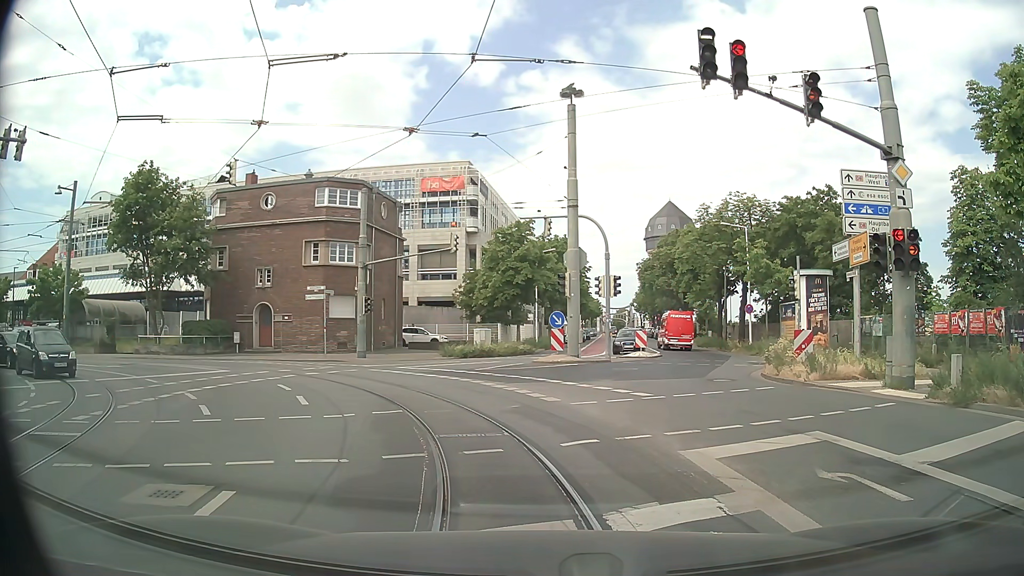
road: secondary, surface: asphalt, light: Day
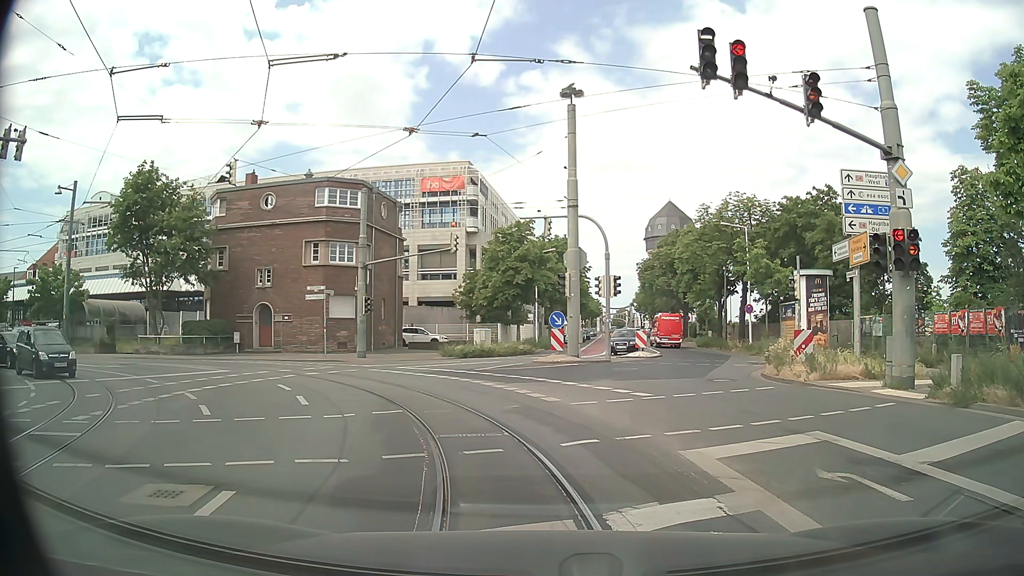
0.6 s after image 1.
(0.0, 0.0) m; 0°
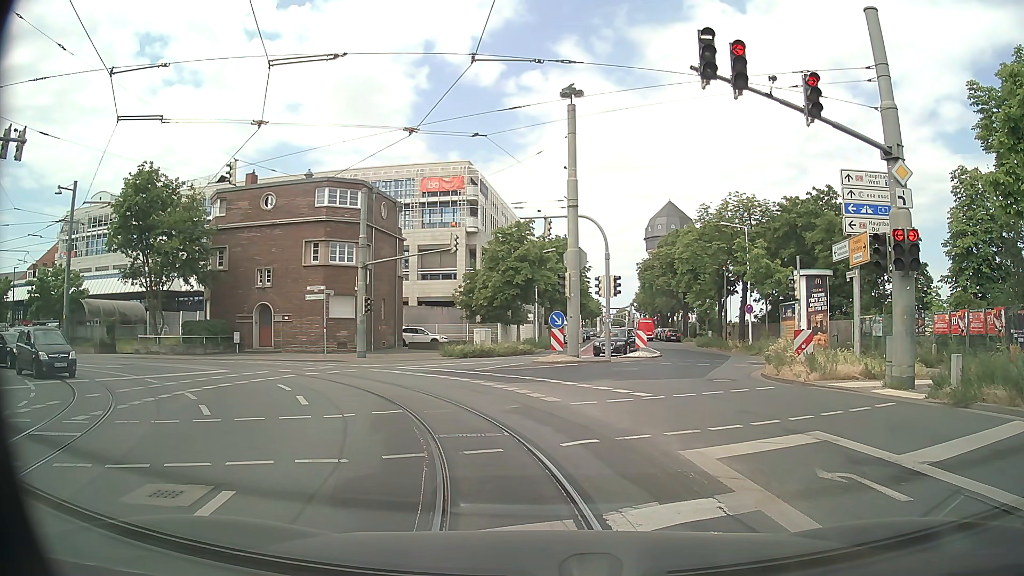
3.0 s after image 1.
(0.0, 0.0) m; 0°
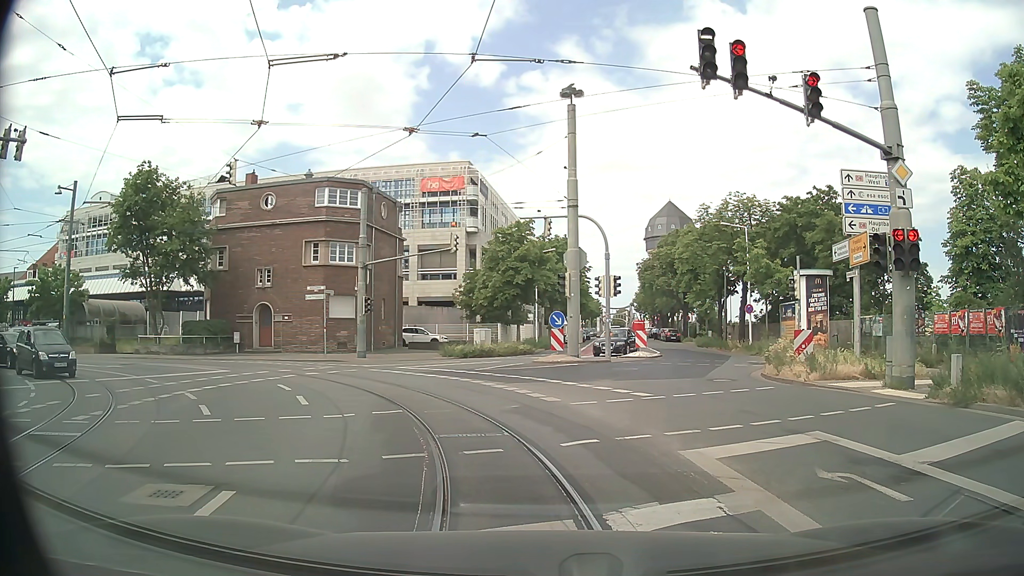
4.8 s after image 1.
(0.0, 0.0) m; 0°
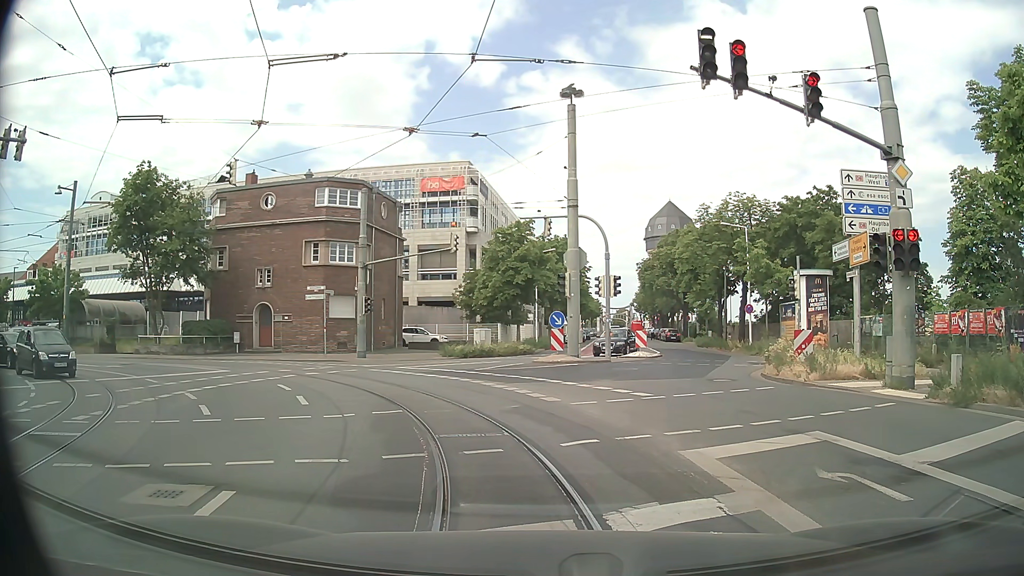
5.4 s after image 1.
(0.0, 0.0) m; 0°
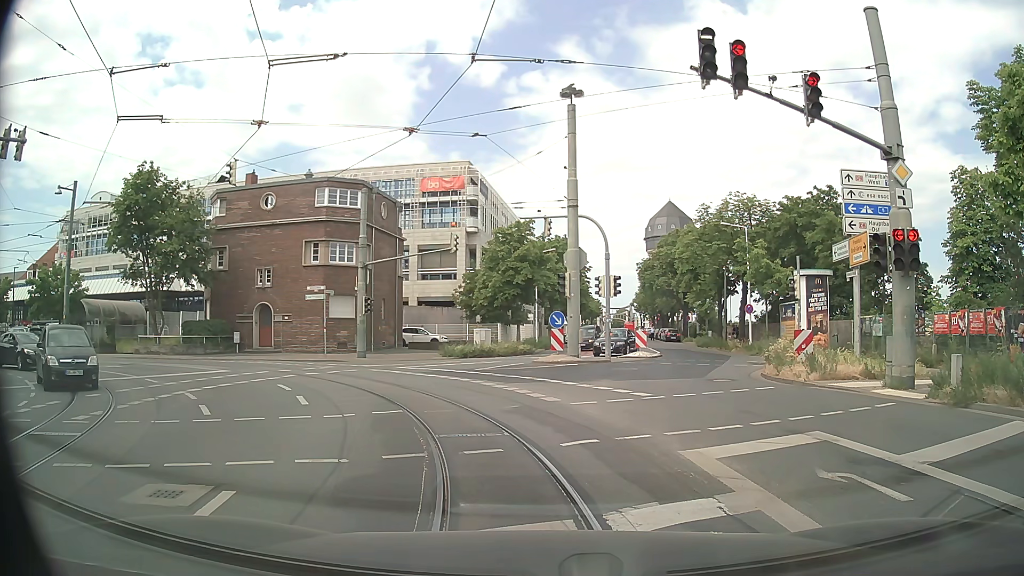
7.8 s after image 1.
(0.0, 0.0) m; 0°
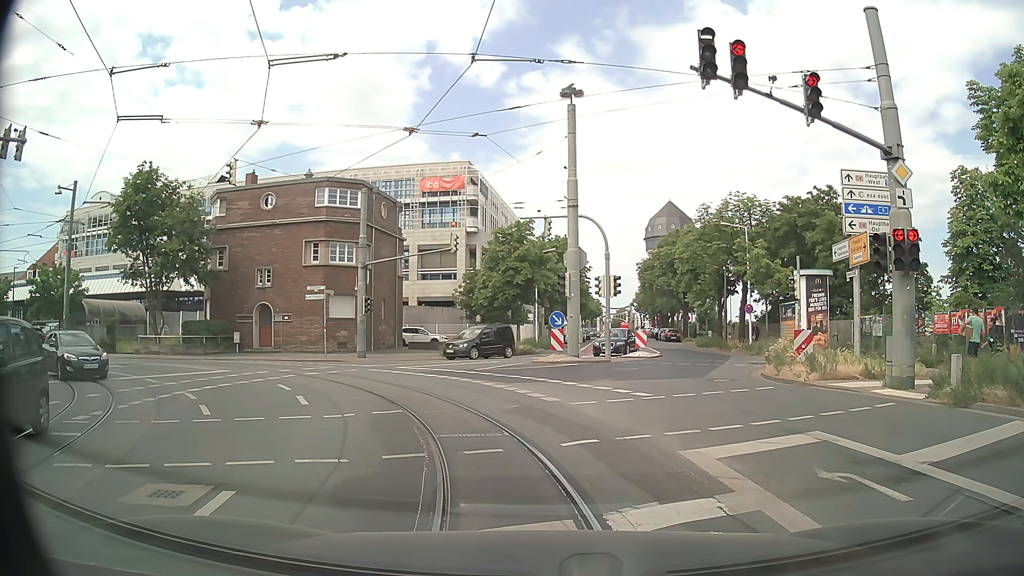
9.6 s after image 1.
(0.0, 0.0) m; 0°
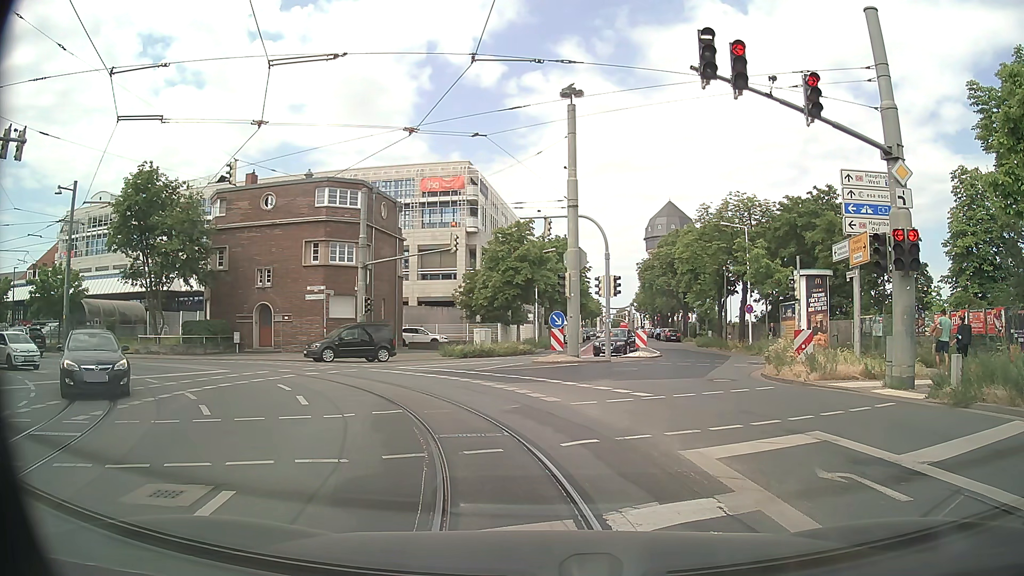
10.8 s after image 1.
(0.0, 0.0) m; 0°
(-1, +10) (-6, +19) (-14, +25) (-23, +28) (-33, +29) (-43, +29) (-53, +30) (-63, +30) (-73, +30) (-83, +32) m
